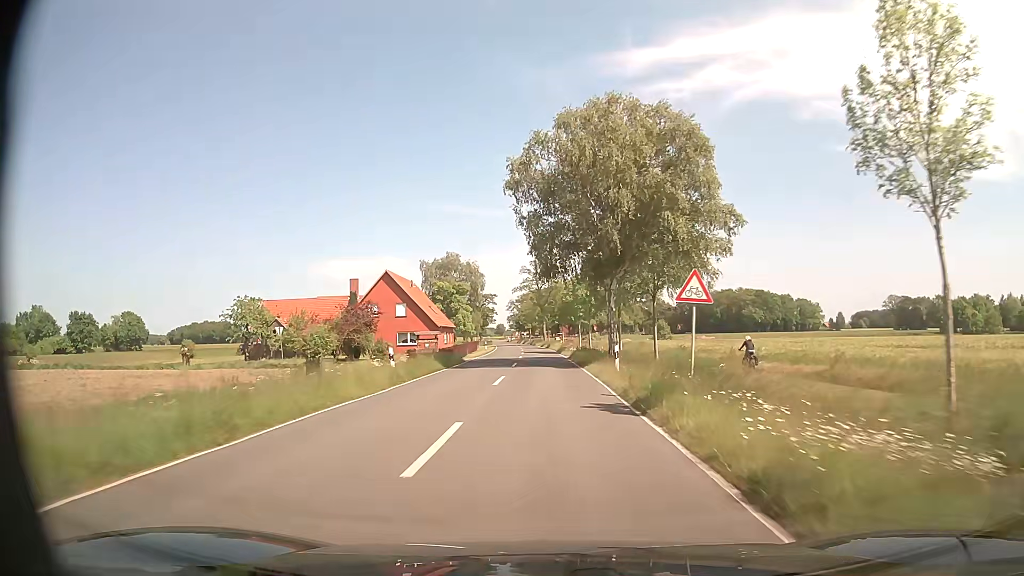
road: secondary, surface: asphalt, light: Day
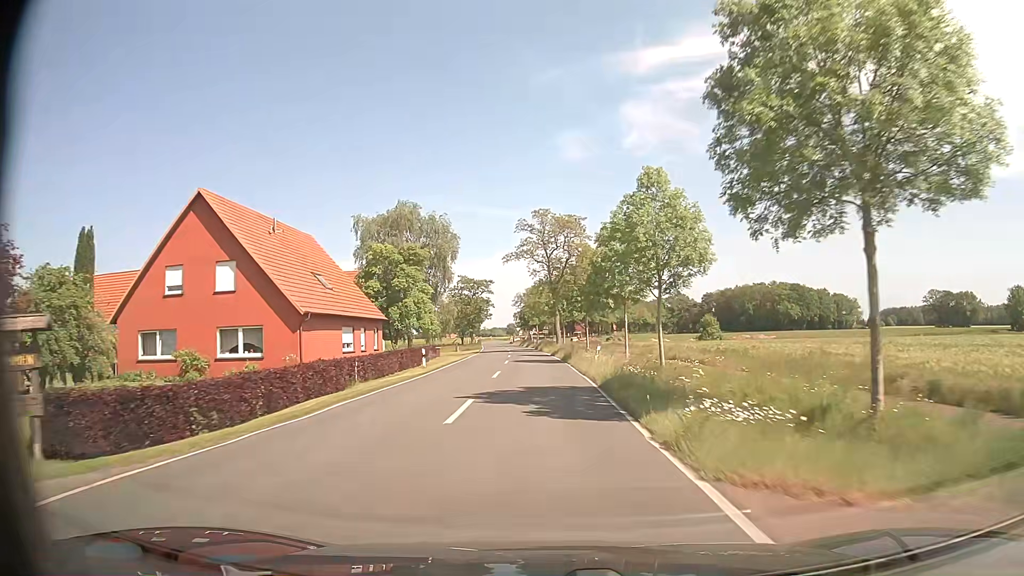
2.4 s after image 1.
(-0.1, +43.0) m; -1°
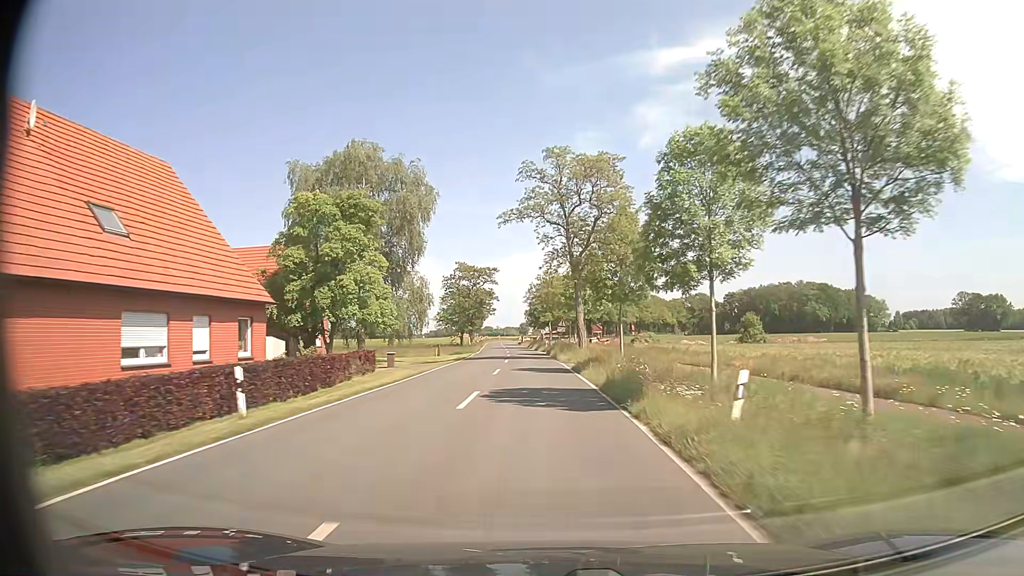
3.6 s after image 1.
(-0.2, +21.5) m; -1°
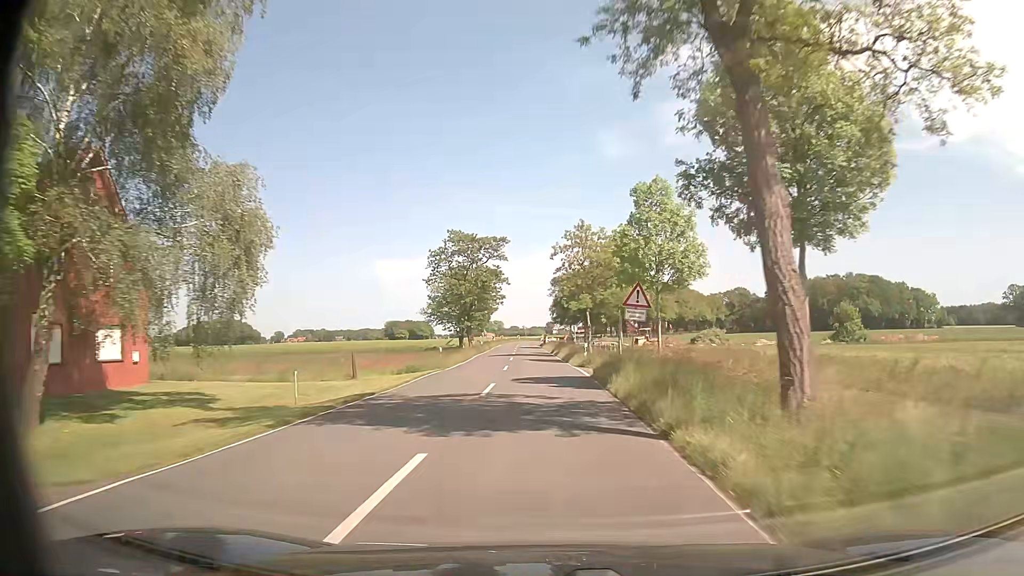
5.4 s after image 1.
(-0.7, +32.3) m; -3°
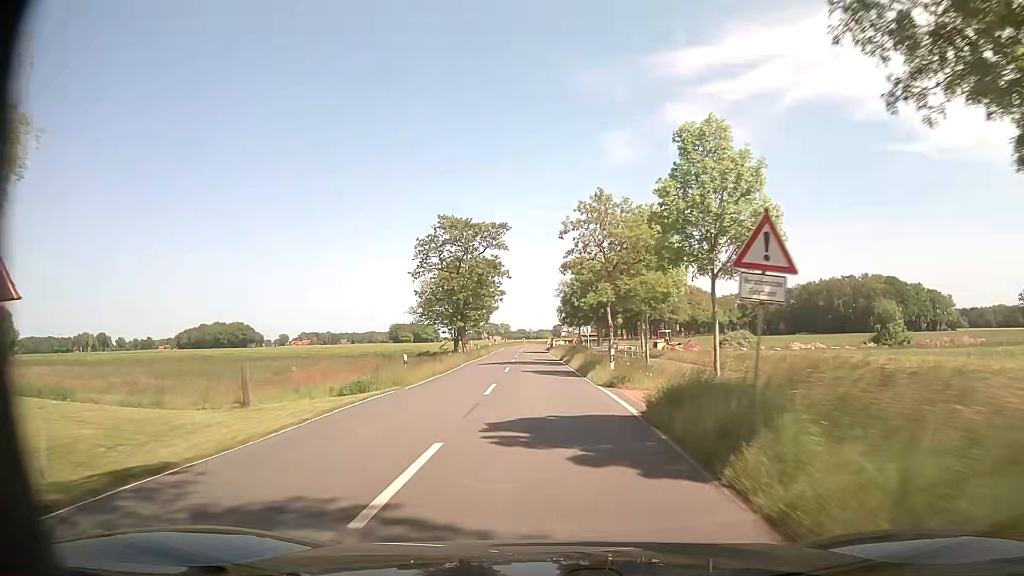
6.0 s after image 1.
(0.0, +10.8) m; 0°
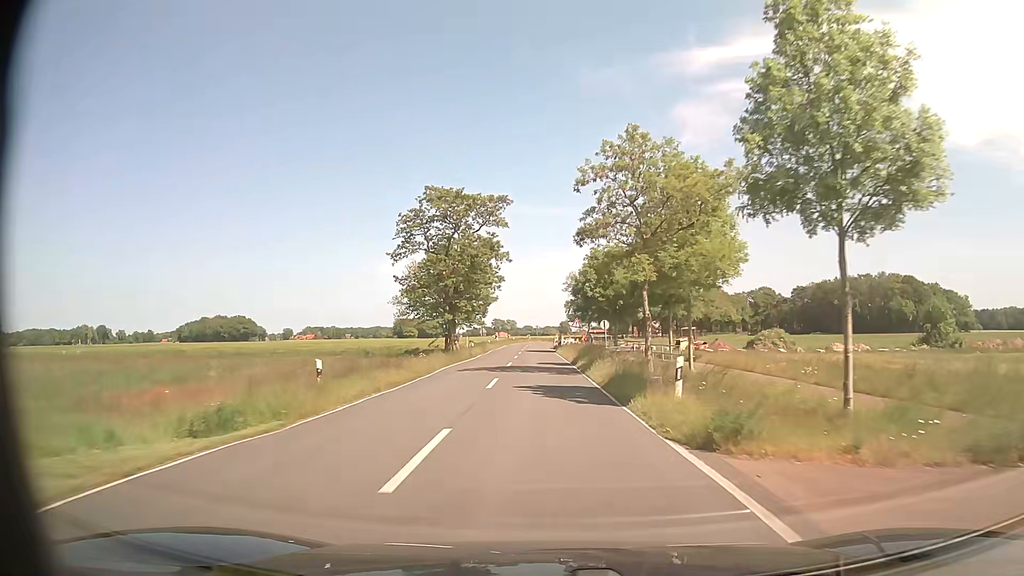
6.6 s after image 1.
(-0.1, +10.8) m; -1°
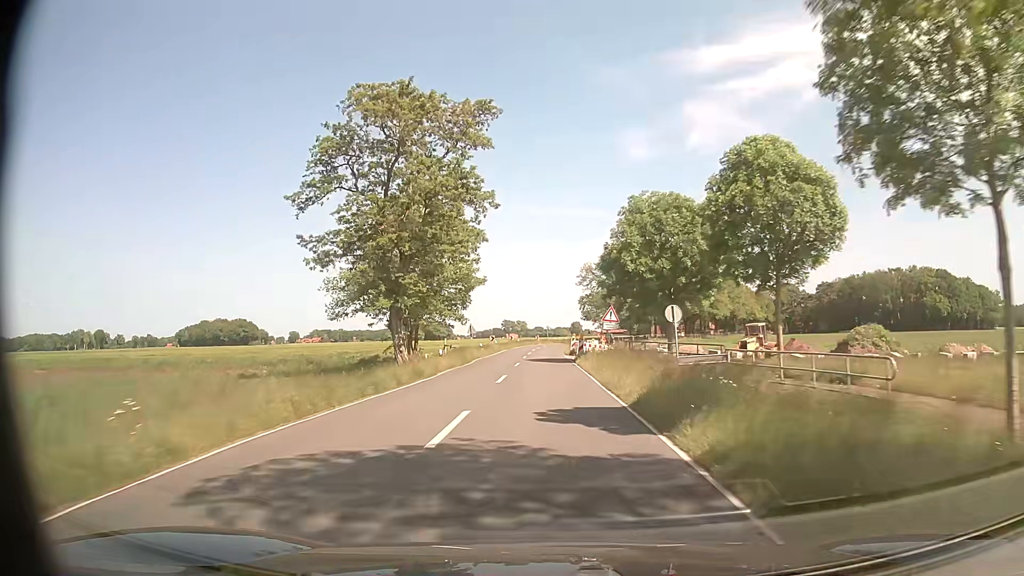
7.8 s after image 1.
(-0.1, +21.6) m; 0°
